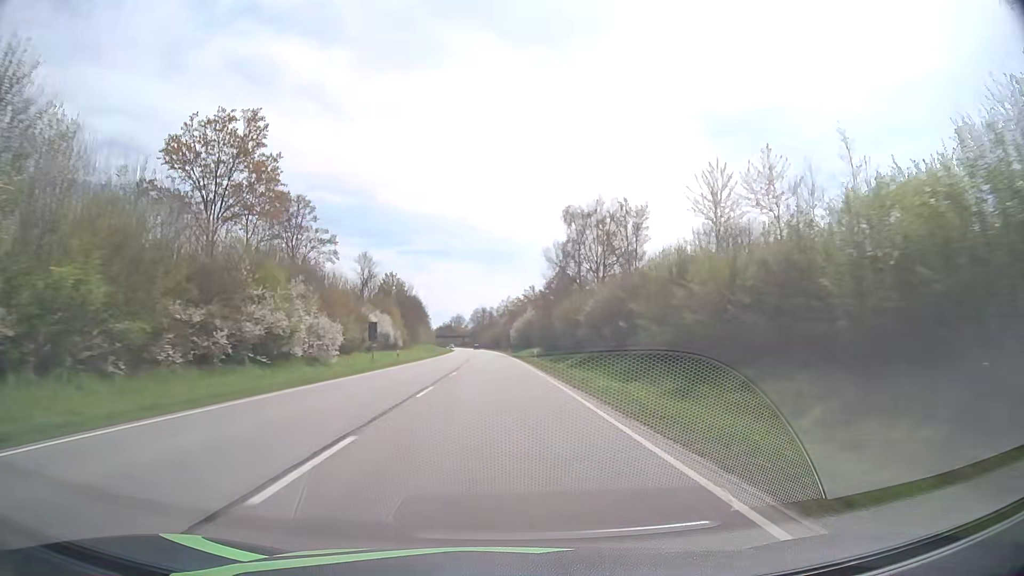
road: primary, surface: asphalt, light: Day
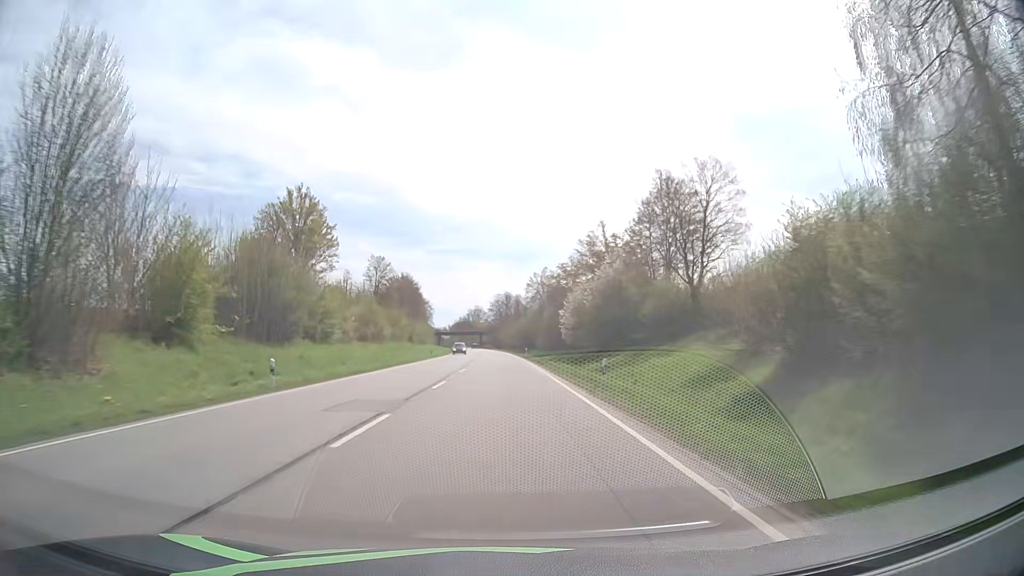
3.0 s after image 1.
(-1.3, +80.6) m; -2°
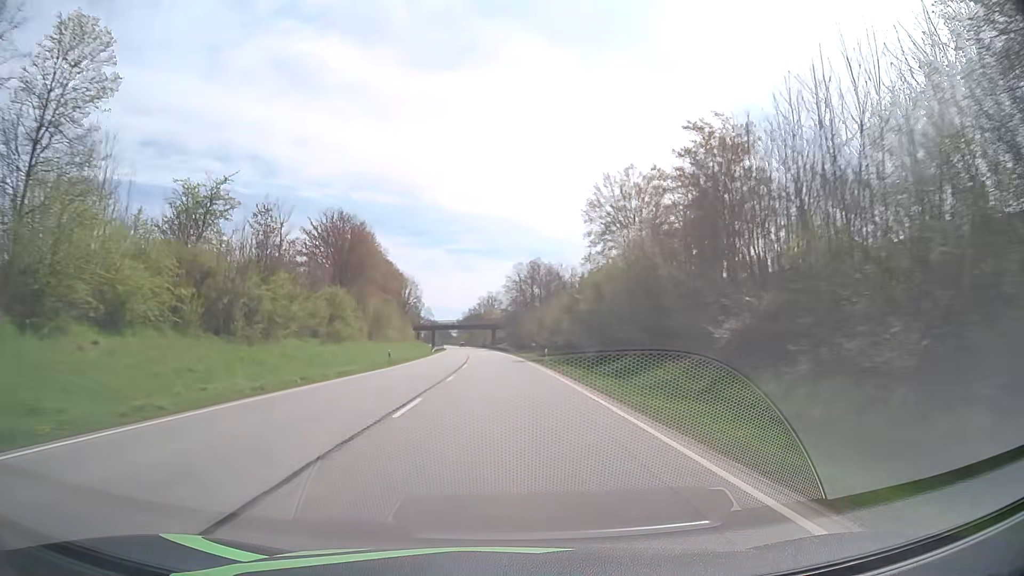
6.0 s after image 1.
(-1.1, +80.3) m; -1°
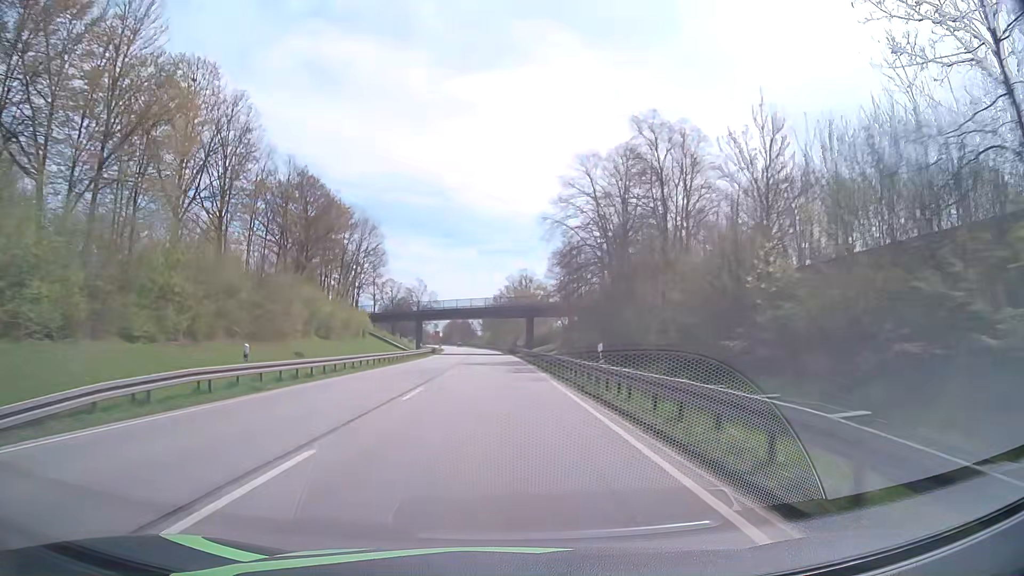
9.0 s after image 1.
(-1.8, +79.6) m; -3°
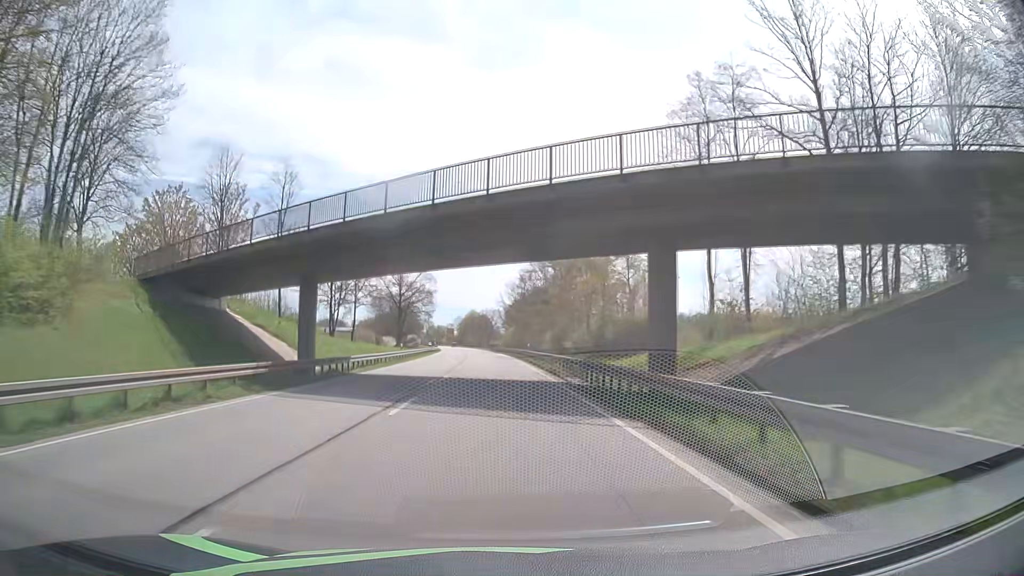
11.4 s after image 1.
(-1.1, +63.3) m; -2°
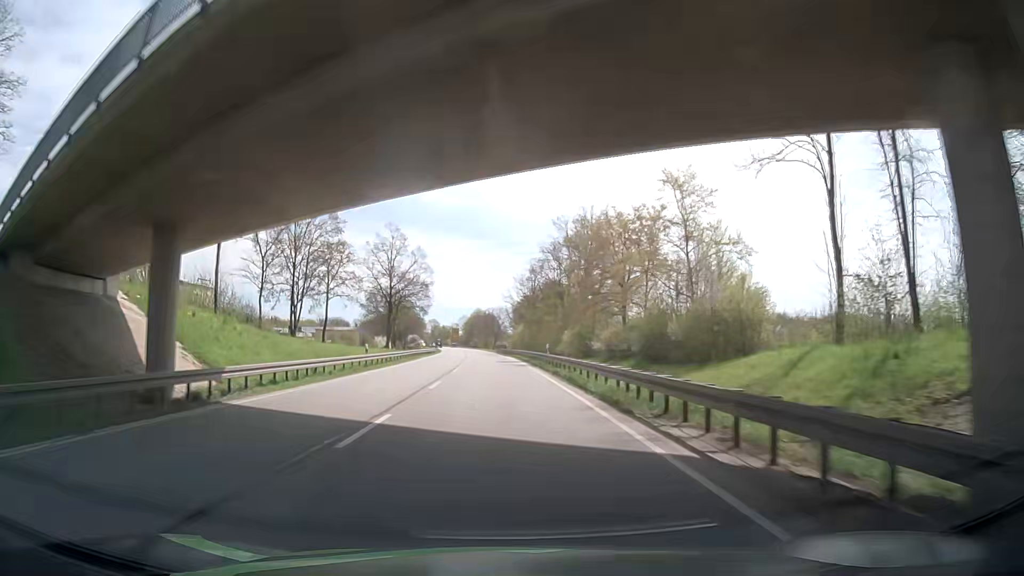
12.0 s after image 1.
(-0.1, +15.8) m; -1°
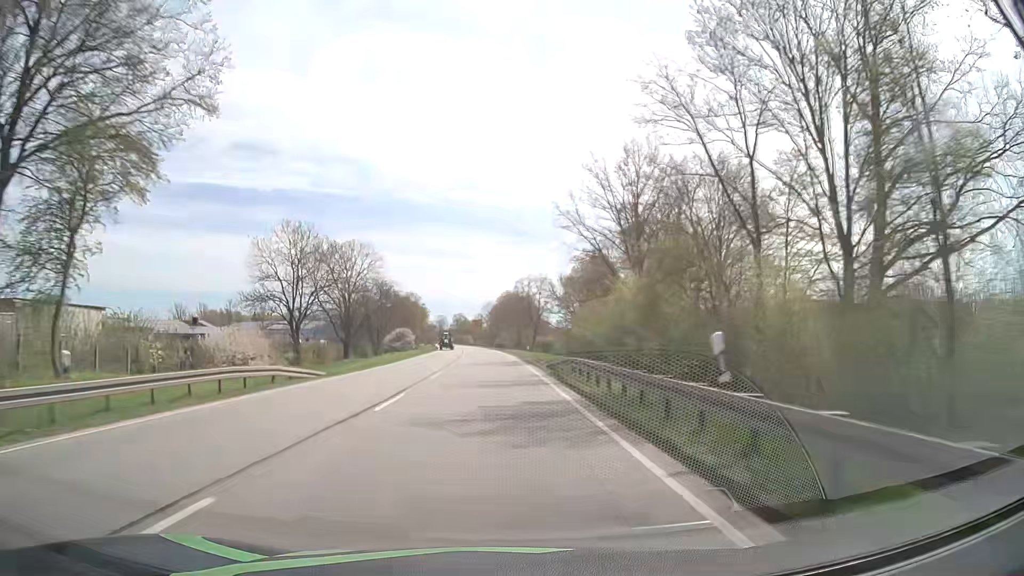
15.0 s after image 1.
(-2.1, +79.1) m; -3°
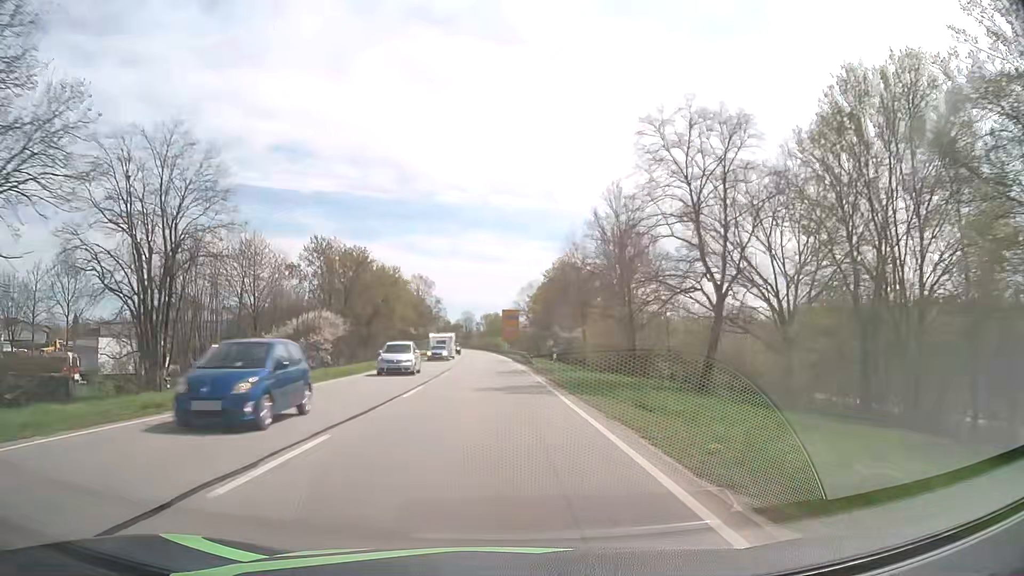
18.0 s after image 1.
(-2.4, +79.3) m; -4°
(0, +10) (0, +20) (0, +30) (-1, +40) (-1, +50) (-1, +60) (-2, +70) (-2, +80) (-3, +90) (-3, +100) m
